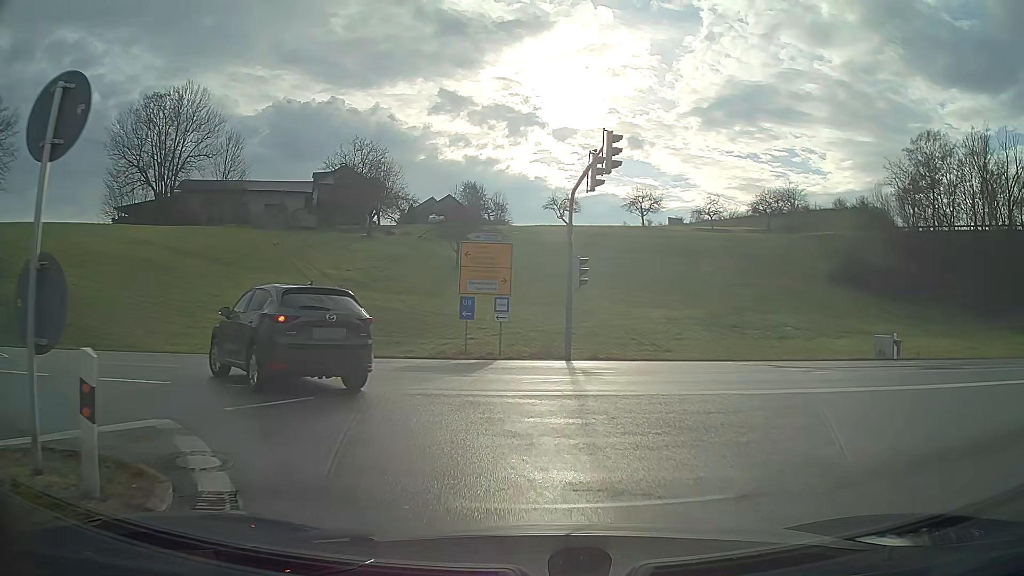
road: motorway_link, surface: asphalt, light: Day
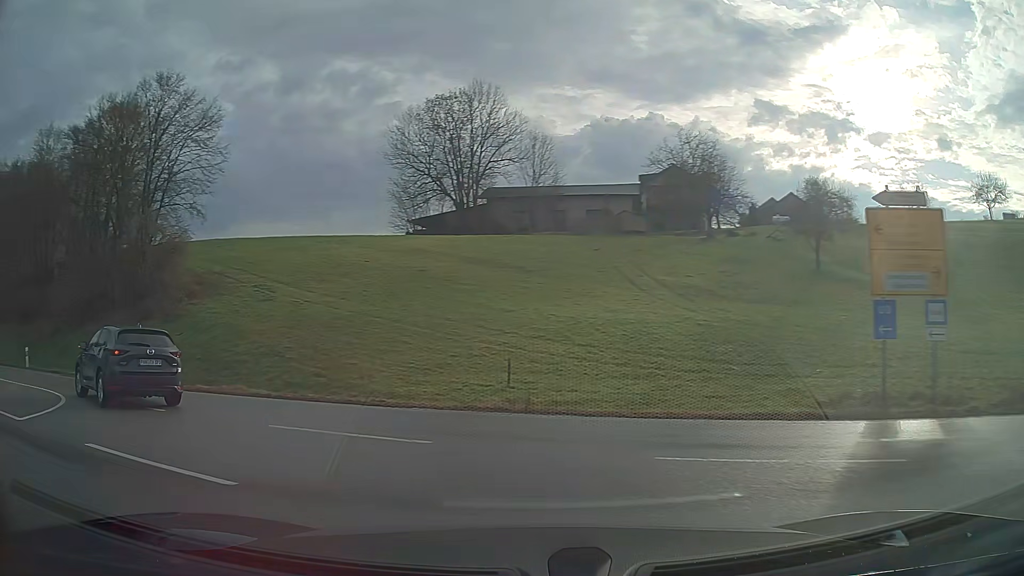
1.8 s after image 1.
(-2.5, +10.2) m; -33°
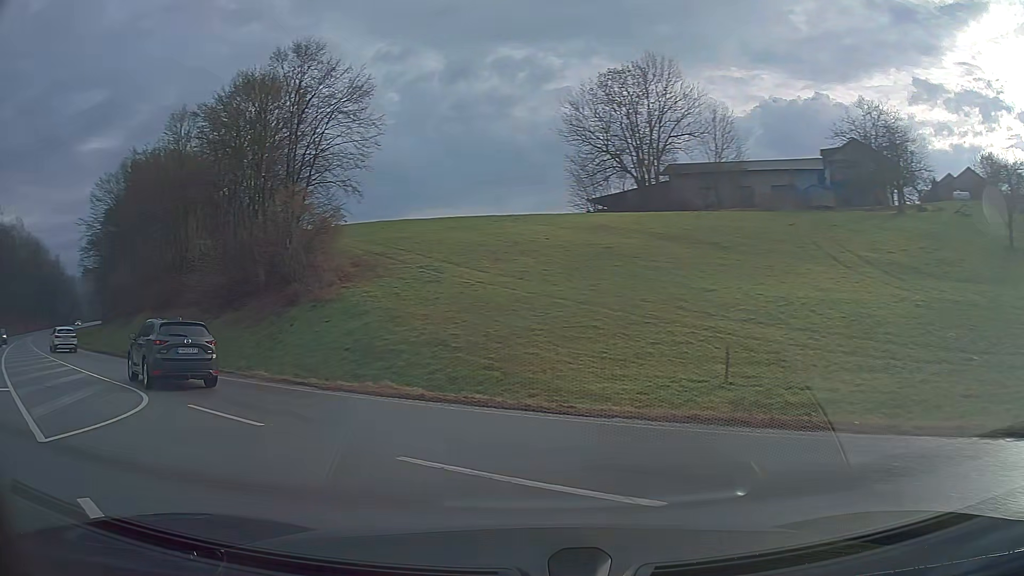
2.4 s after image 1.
(-0.5, +3.8) m; -14°
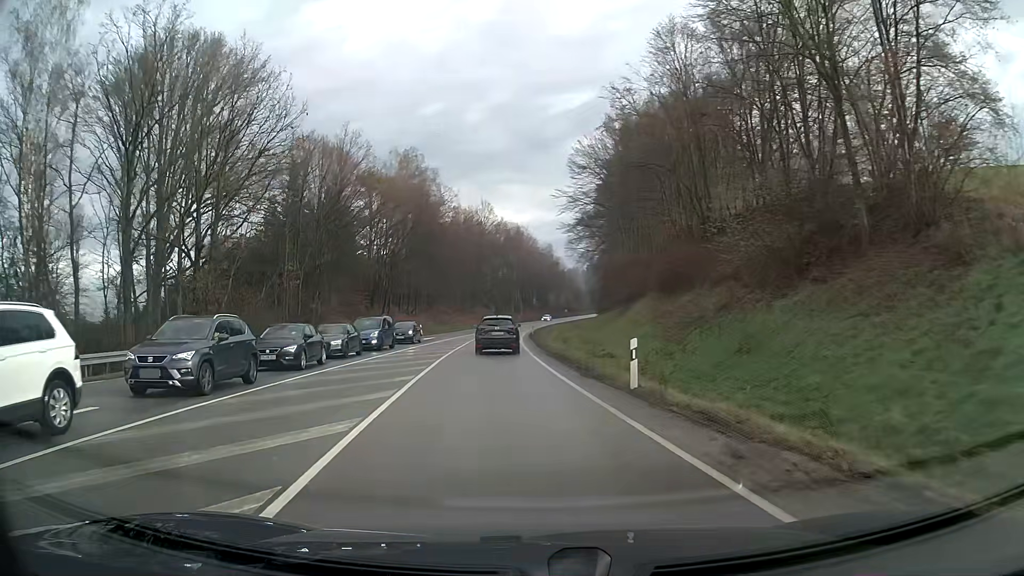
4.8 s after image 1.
(-7.7, +16.3) m; -40°
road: primary
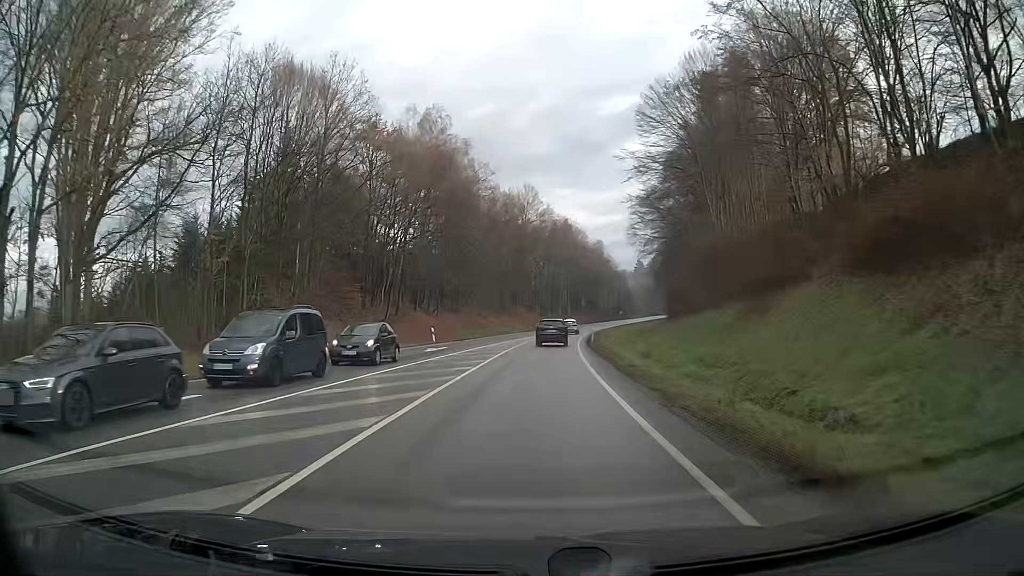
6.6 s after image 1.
(-1.0, +19.5) m; -4°
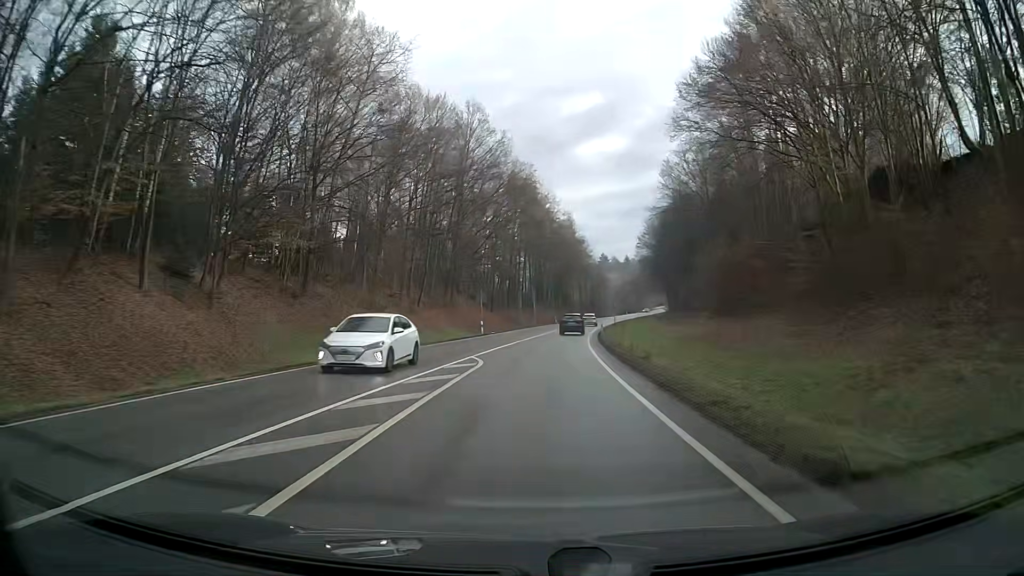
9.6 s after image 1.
(+1.3, +44.6) m; +4°
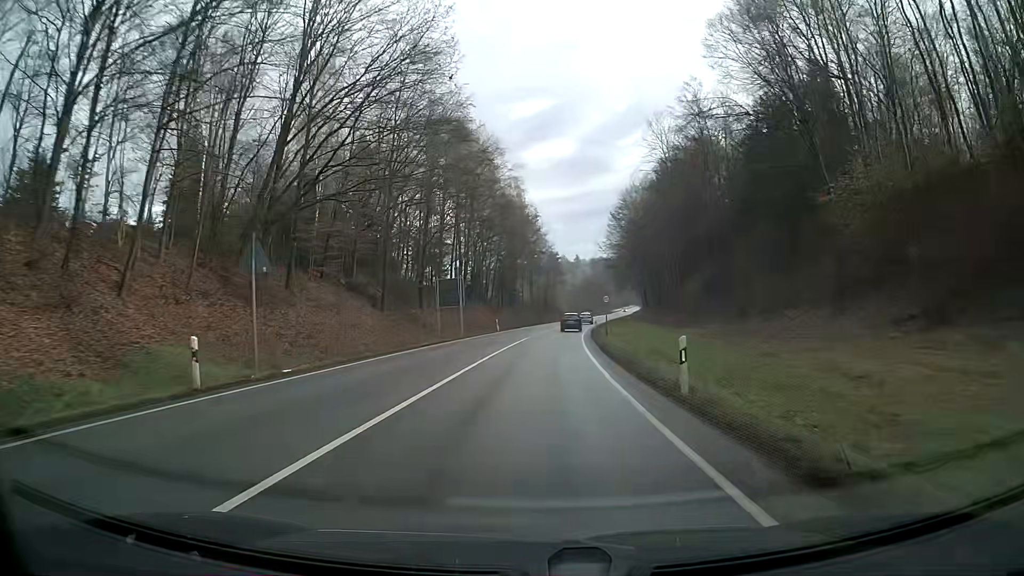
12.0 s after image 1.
(+1.4, +38.8) m; +4°
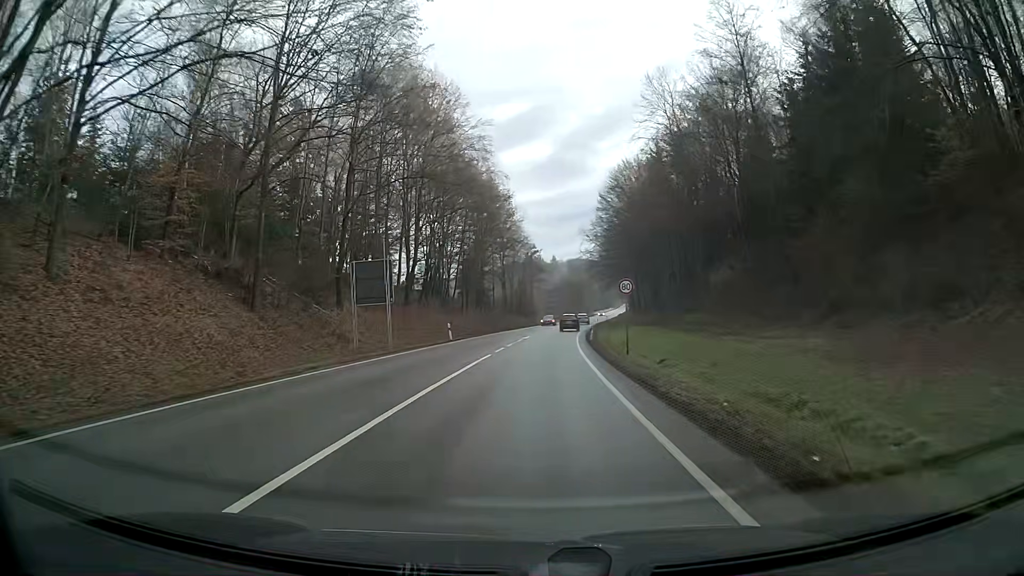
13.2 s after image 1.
(+0.4, +19.5) m; +2°
